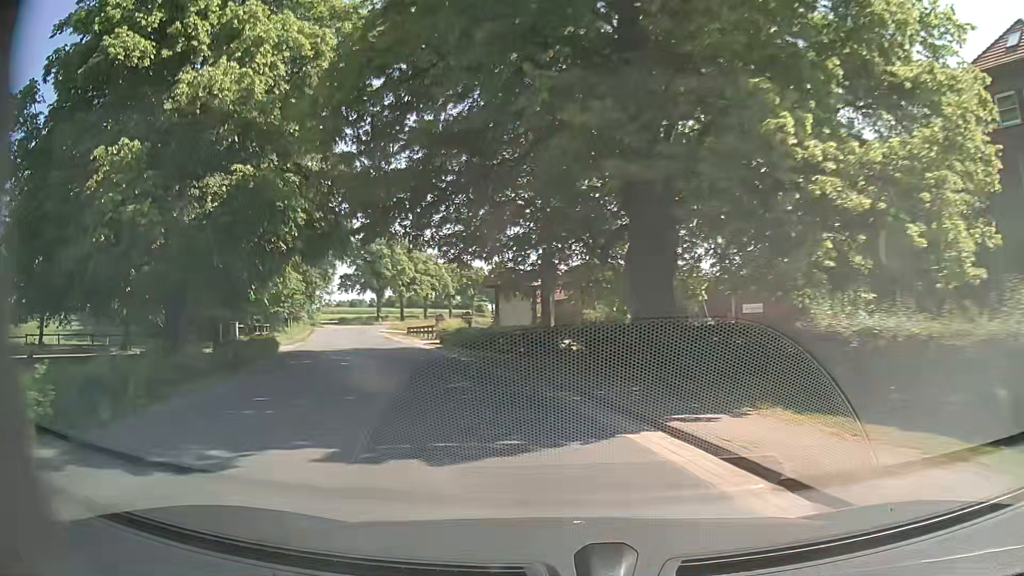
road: secondary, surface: asphalt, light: Day
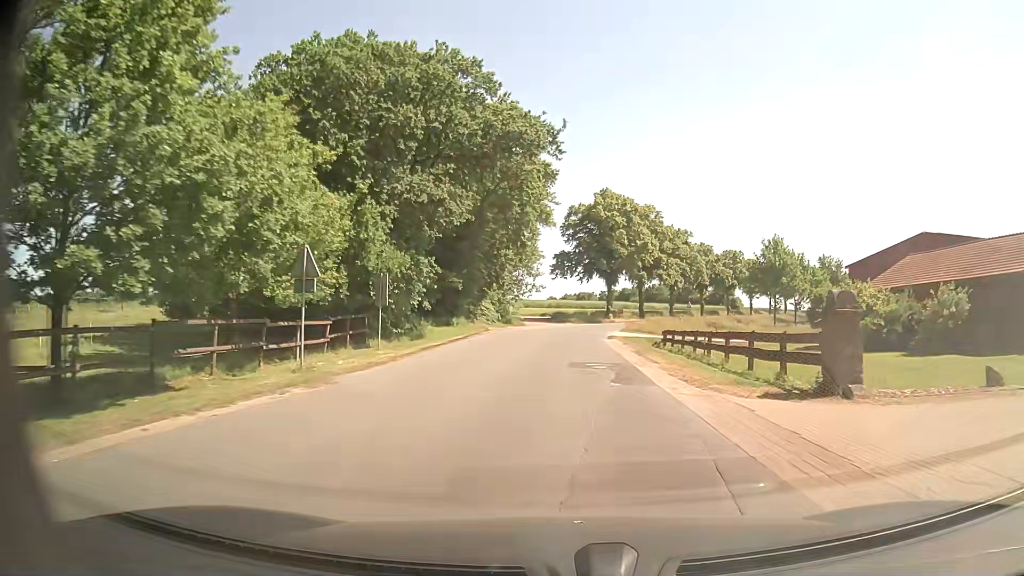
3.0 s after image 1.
(-8.9, +35.5) m; -21°
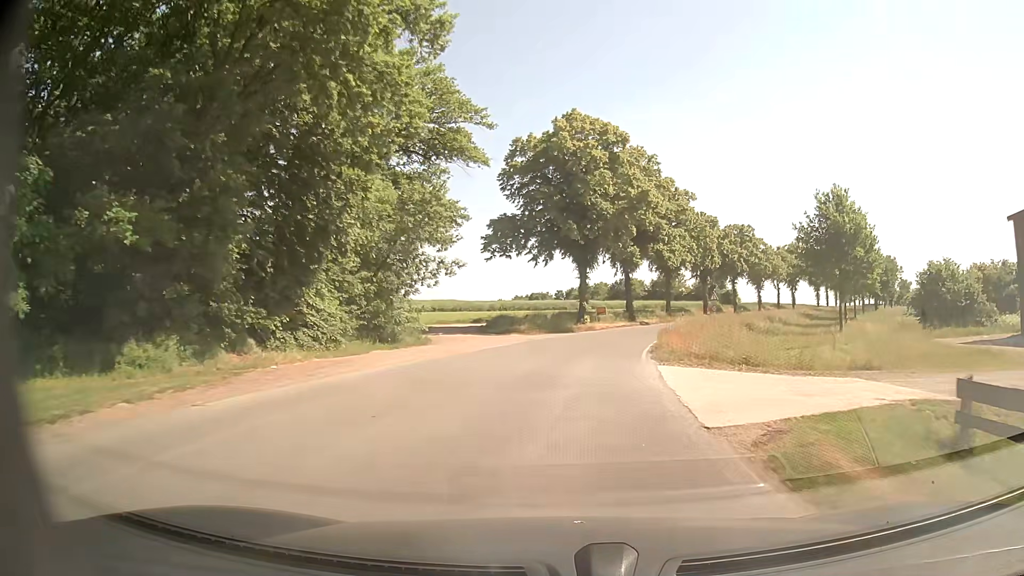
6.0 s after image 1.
(+1.3, +37.3) m; +5°
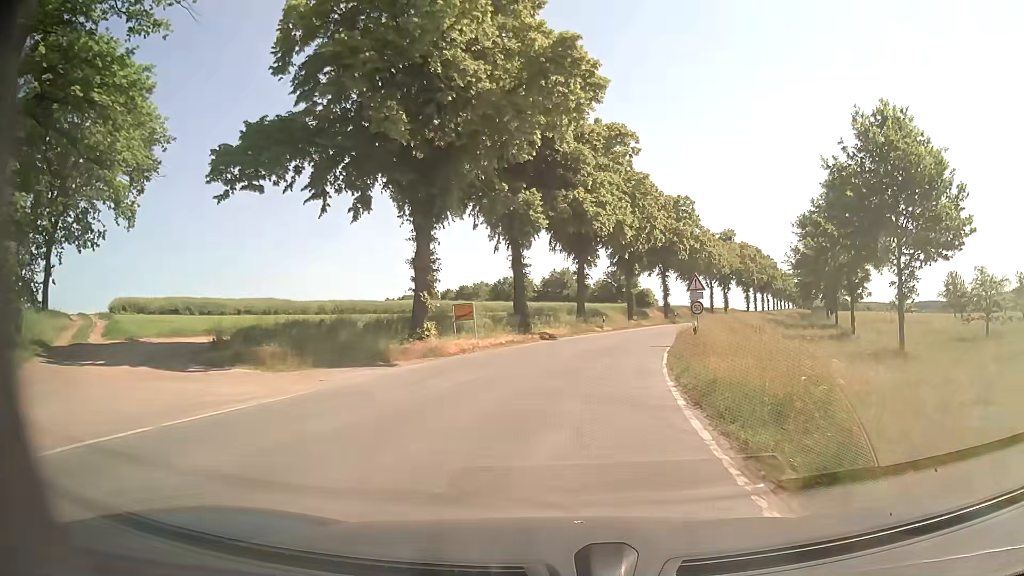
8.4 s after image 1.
(+2.4, +29.9) m; +10°
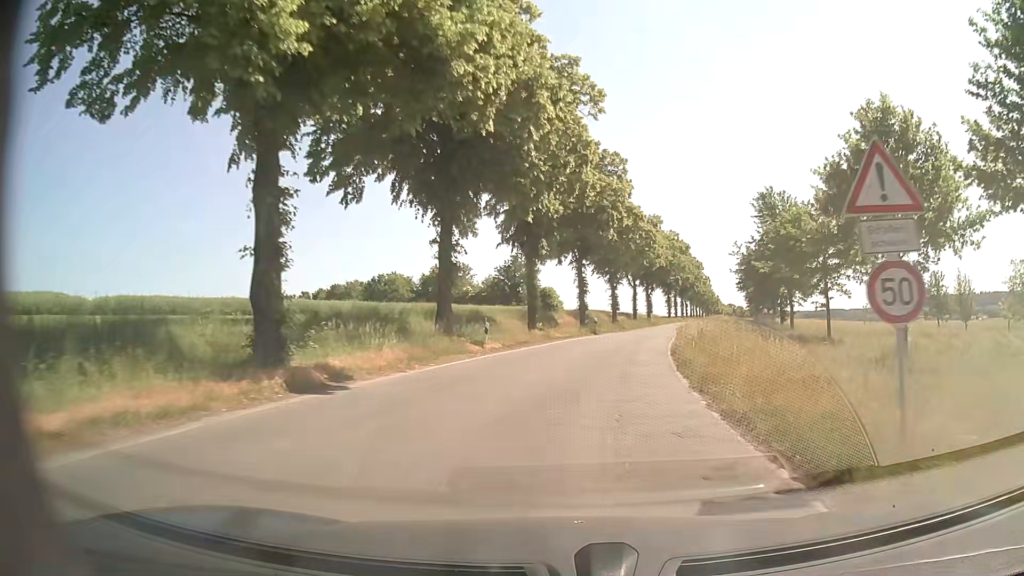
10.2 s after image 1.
(+1.7, +23.0) m; +9°
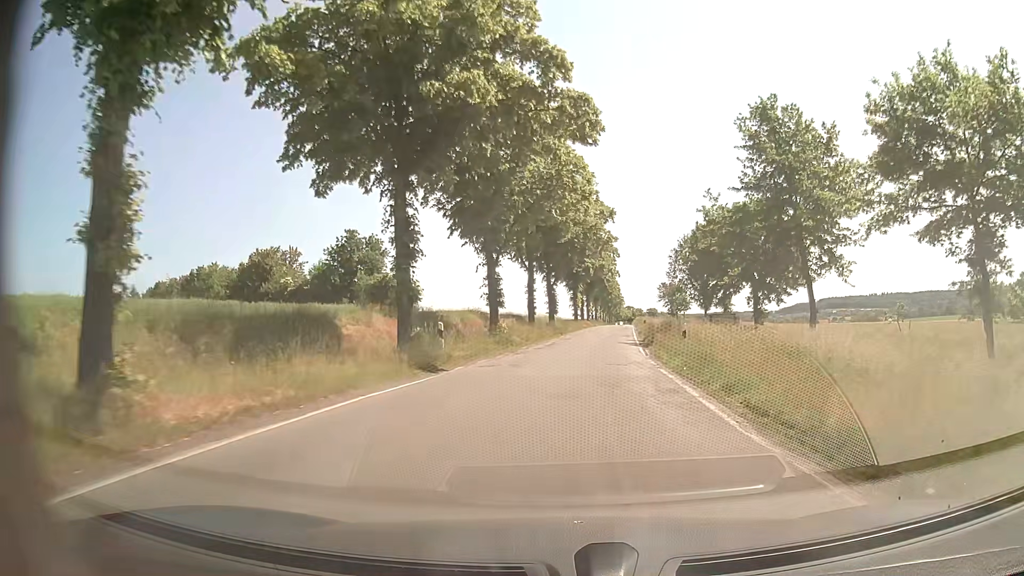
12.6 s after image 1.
(+3.1, +31.5) m; +10°
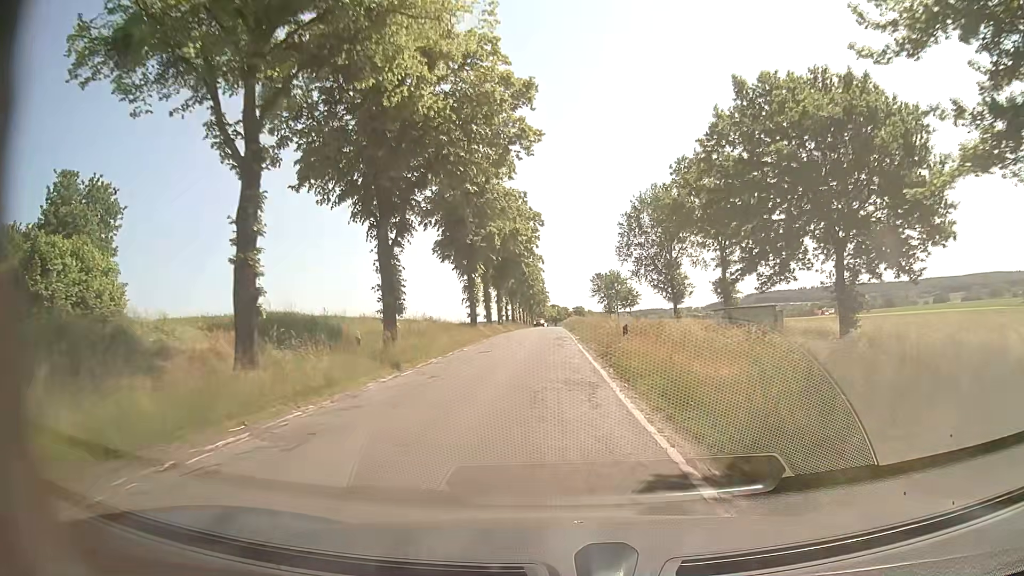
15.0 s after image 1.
(+2.4, +32.3) m; +7°
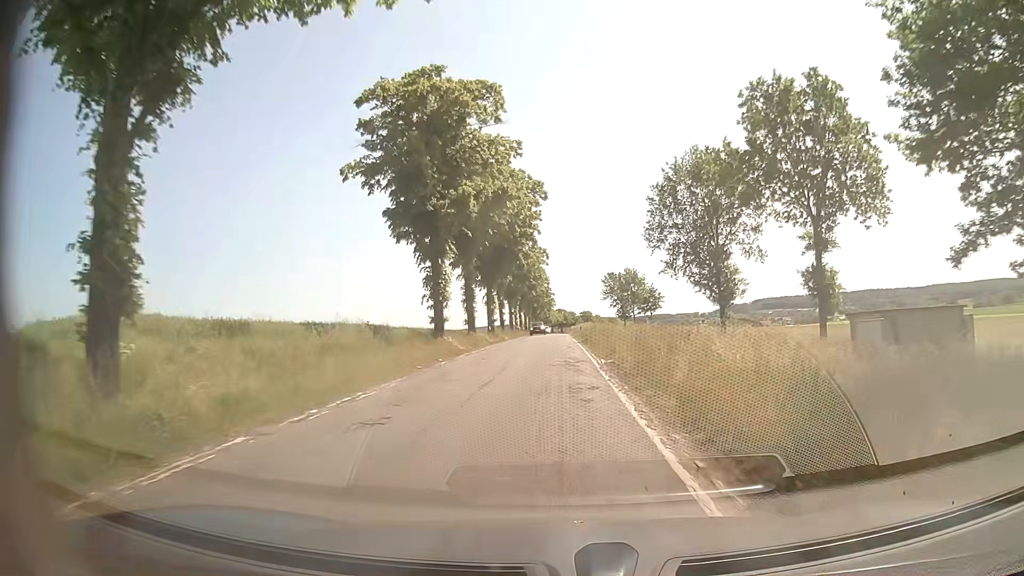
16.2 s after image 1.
(-0.2, +16.3) m; -1°
(0, +10) (0, +20) (0, +30) (0, +40) (0, +50) (0, +60) (0, +70) (0, +80) (0, +90) (0, +100) m
